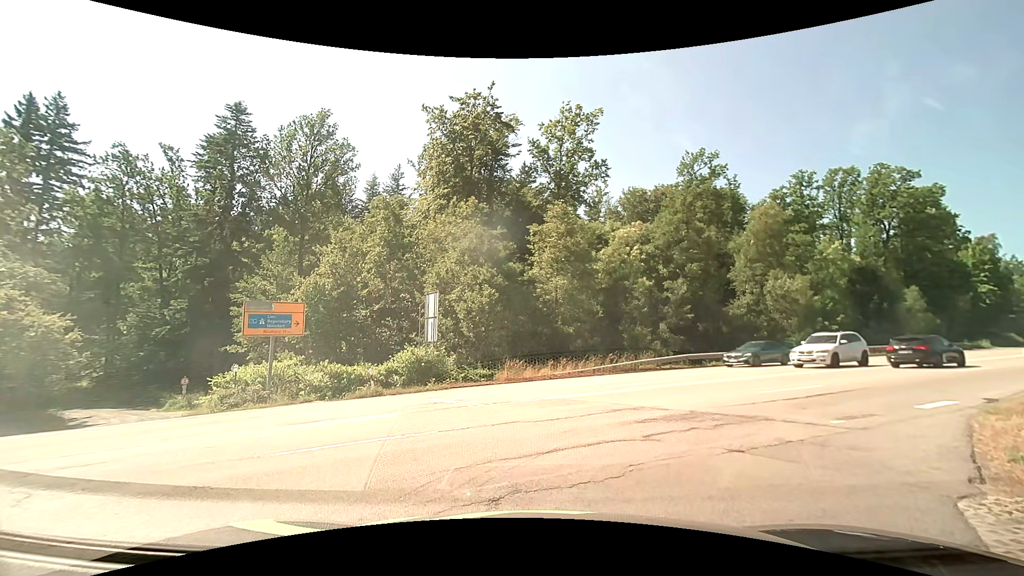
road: residential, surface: asphalt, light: Day
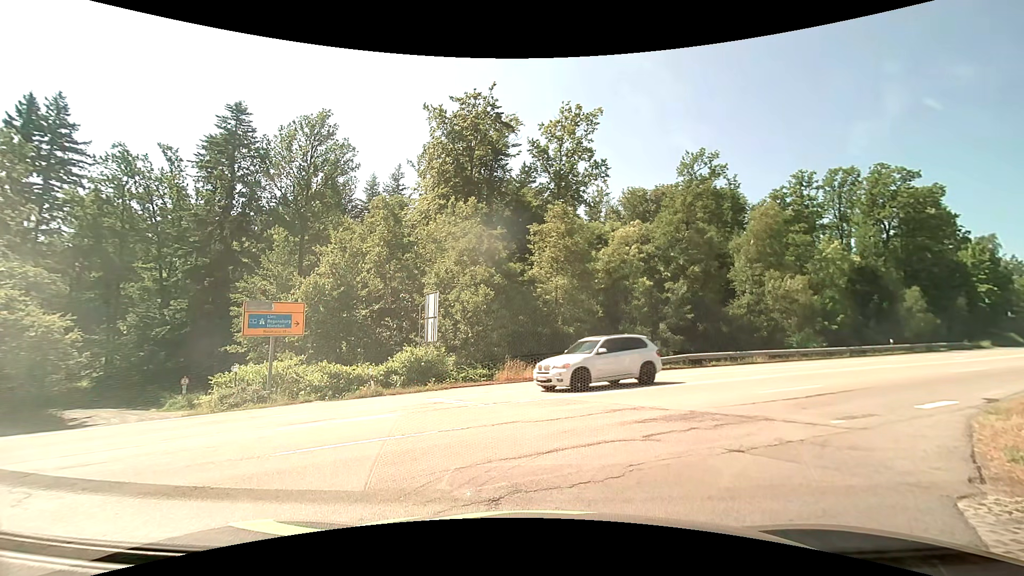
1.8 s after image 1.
(0.0, 0.0) m; 0°
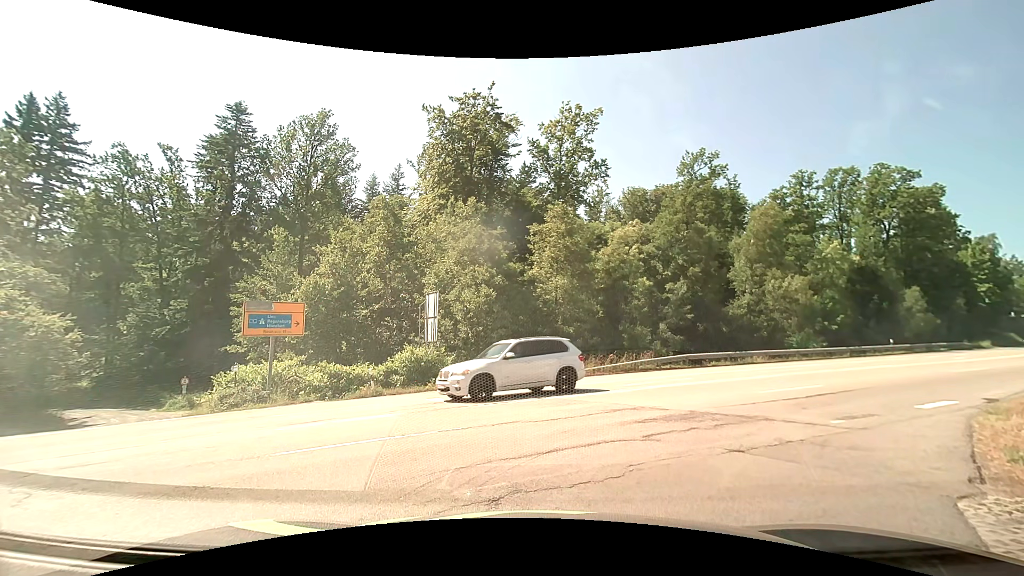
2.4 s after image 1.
(0.0, 0.0) m; 0°
(+3, +9) (+10, +16) (+19, +22) (+27, +27) (+36, +32) (+44, +38) (+52, +44) (+60, +50) (+68, +56) (+76, +62) m
